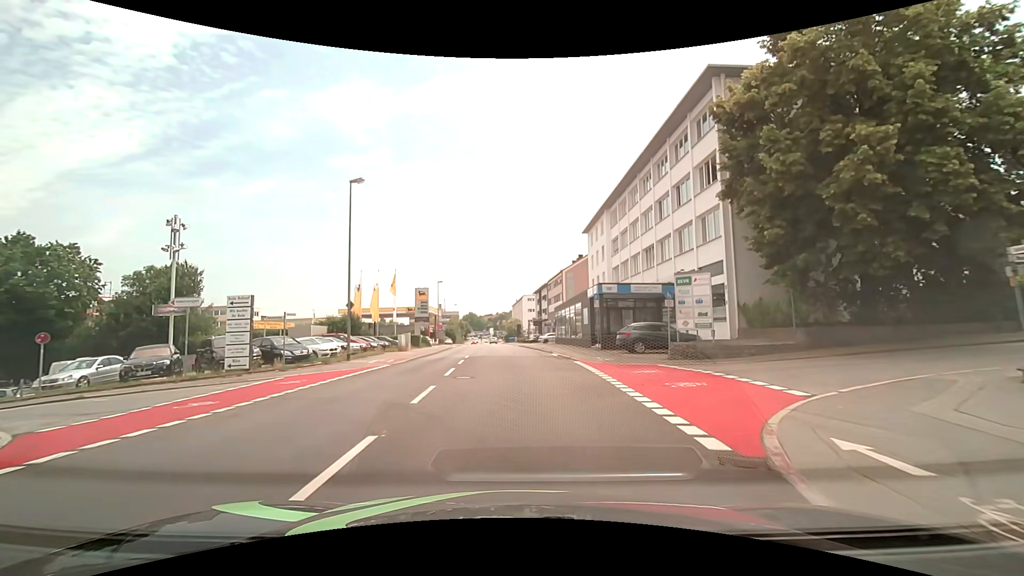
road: tertiary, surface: asphalt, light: Day
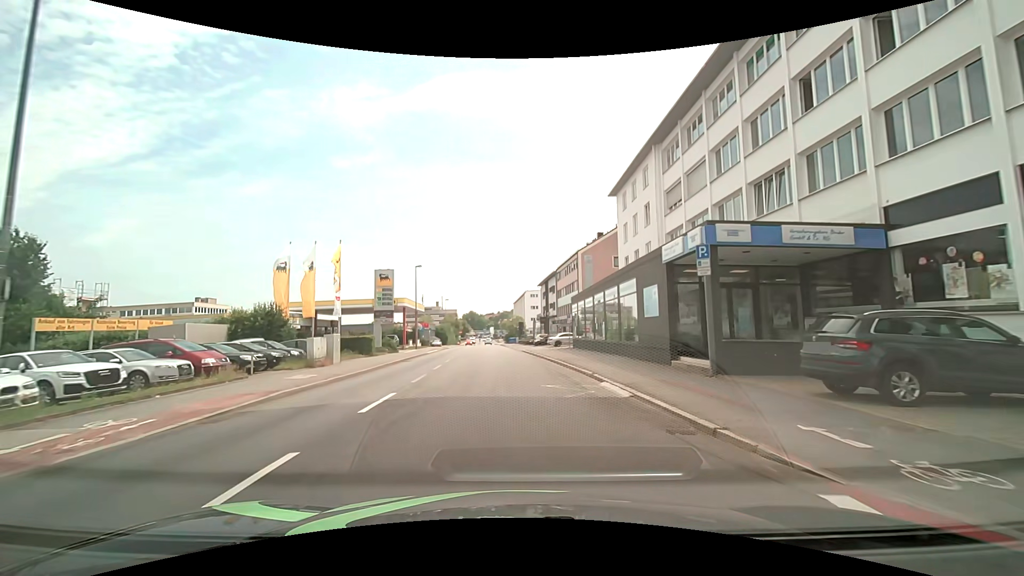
(+0.1, +18.6) m; 0°
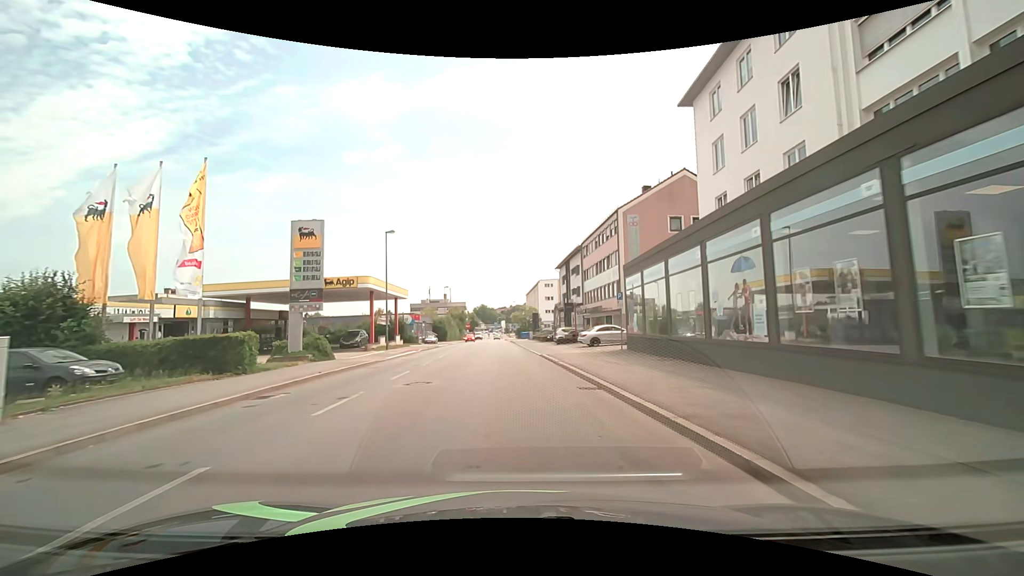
(-0.1, +18.5) m; -1°
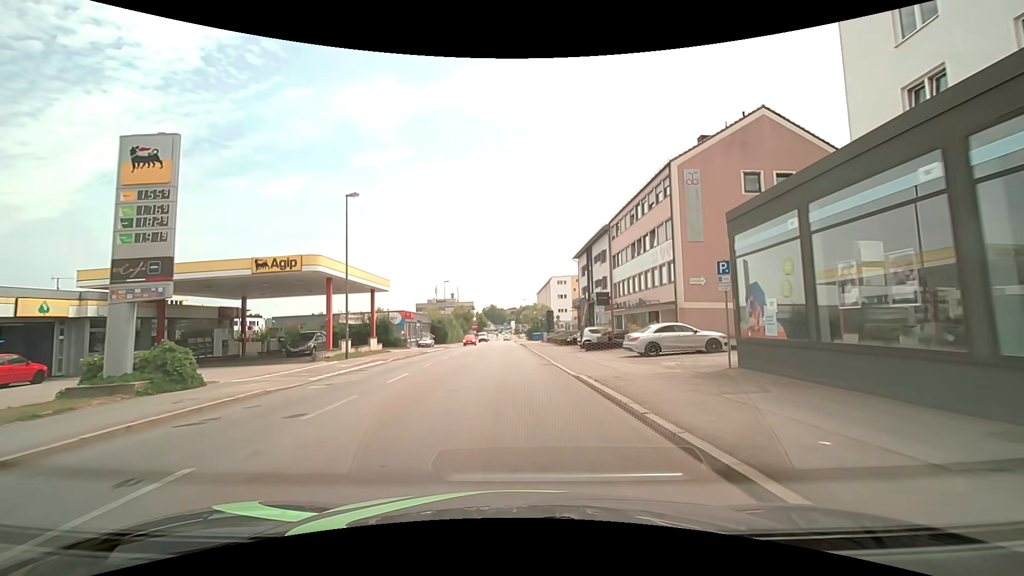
(0.0, +12.3) m; 0°
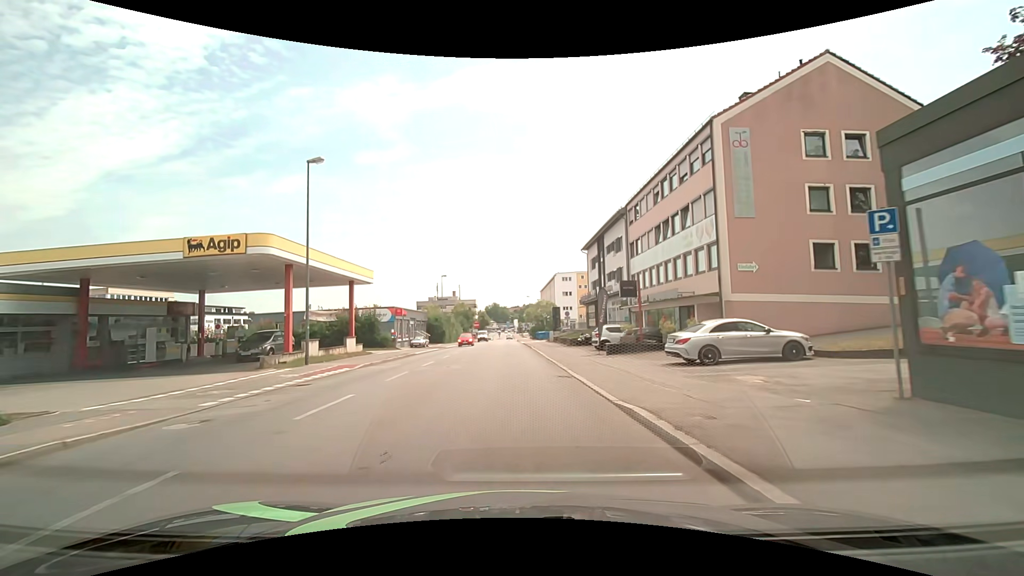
(-0.1, +6.2) m; -1°
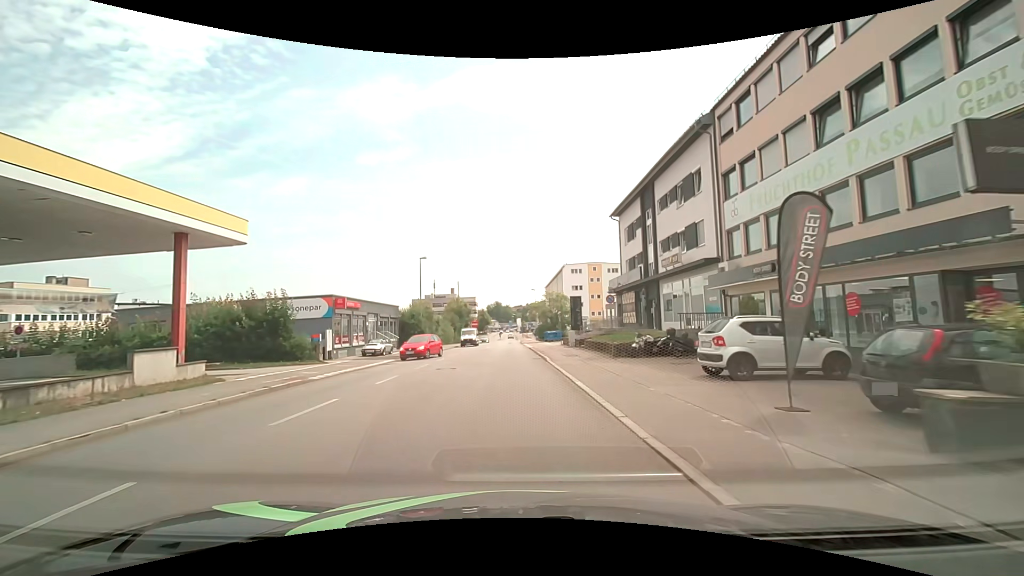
(-0.3, +18.6) m; -1°
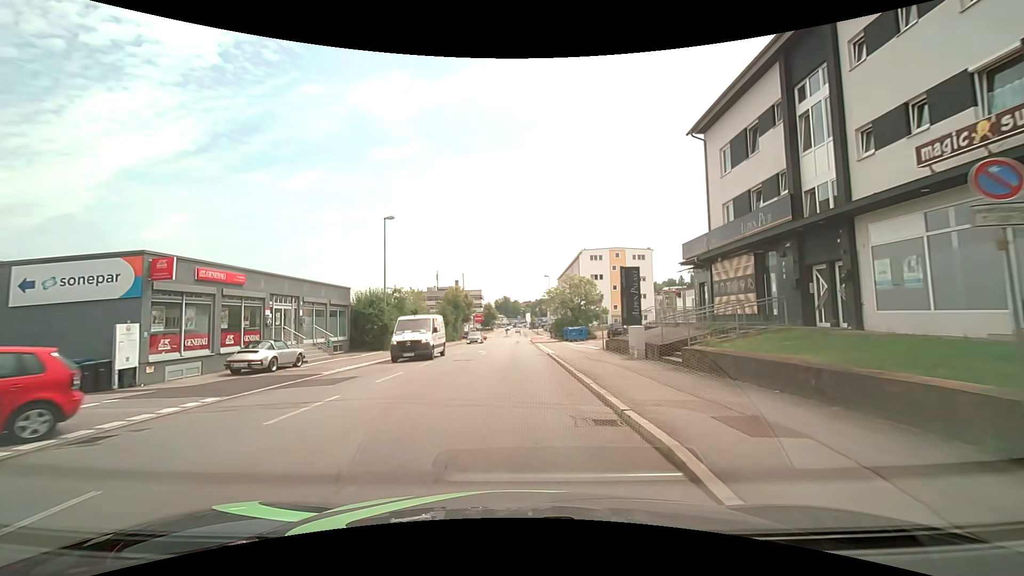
(-0.1, +18.6) m; -1°
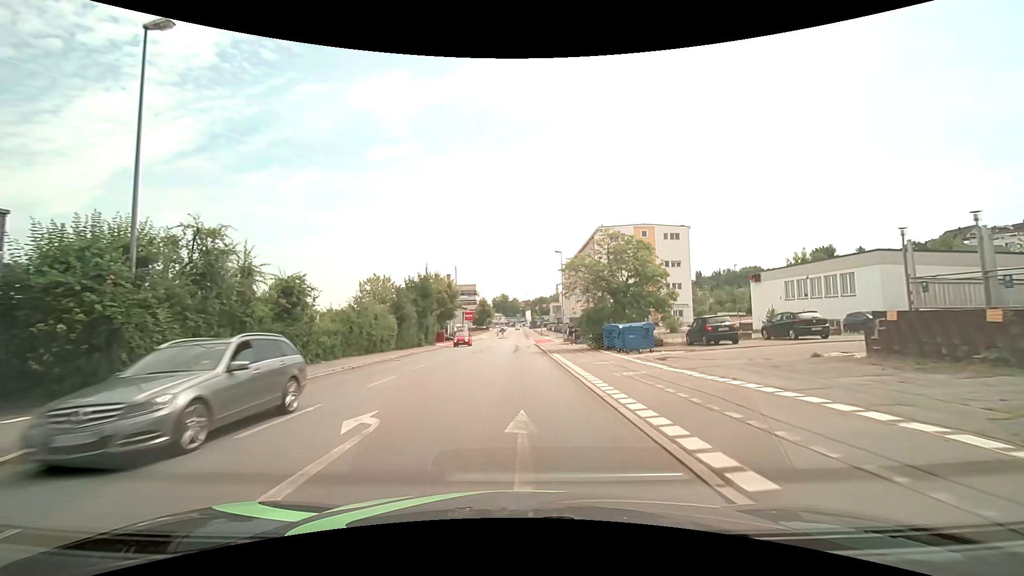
(0.0, +25.0) m; 0°
(0, +10) (0, +20) (0, +30) (0, +40) (+1, +50) (+1, +60) (+1, +70) (+1, +80) (+1, +90) (+1, +100) m
